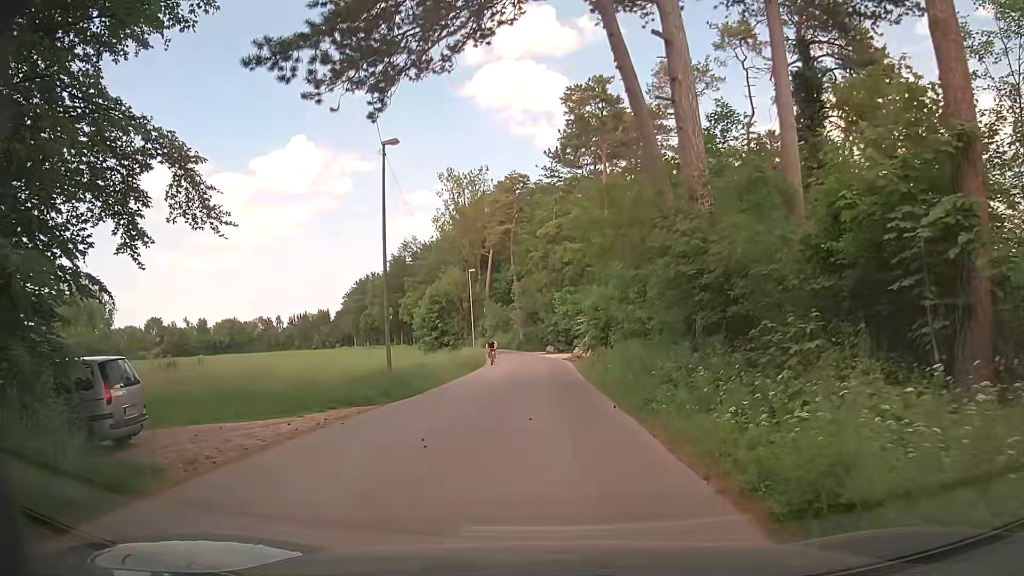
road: residential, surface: asphalt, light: Day
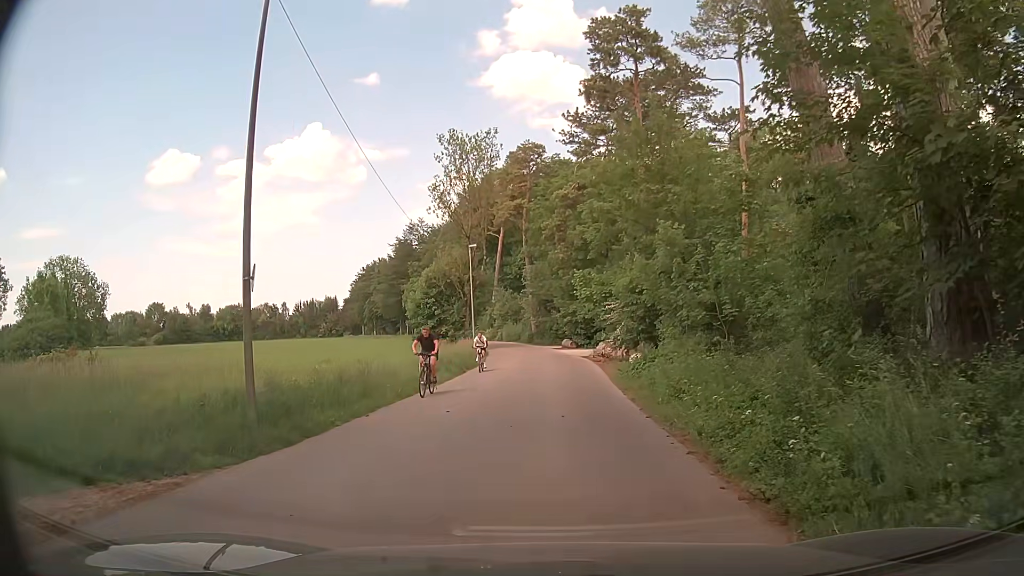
(0.0, +10.3) m; -1°
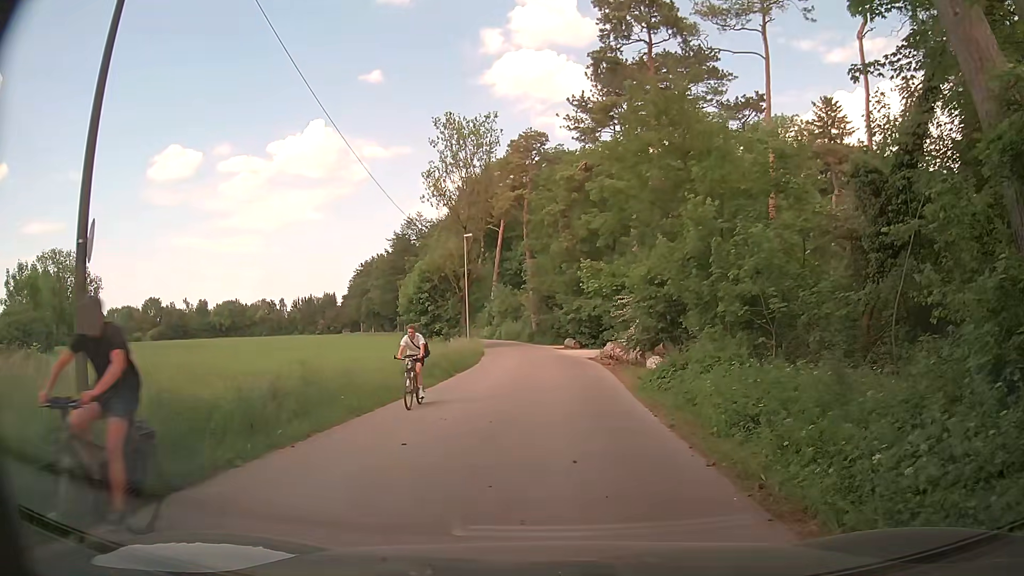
(0.0, +4.1) m; 0°
